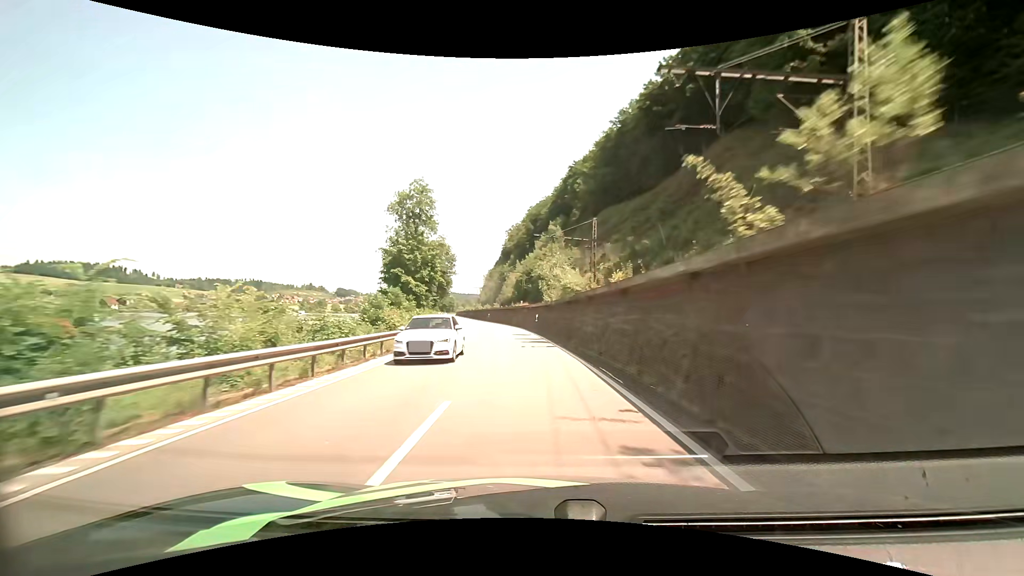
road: primary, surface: asphalt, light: Day
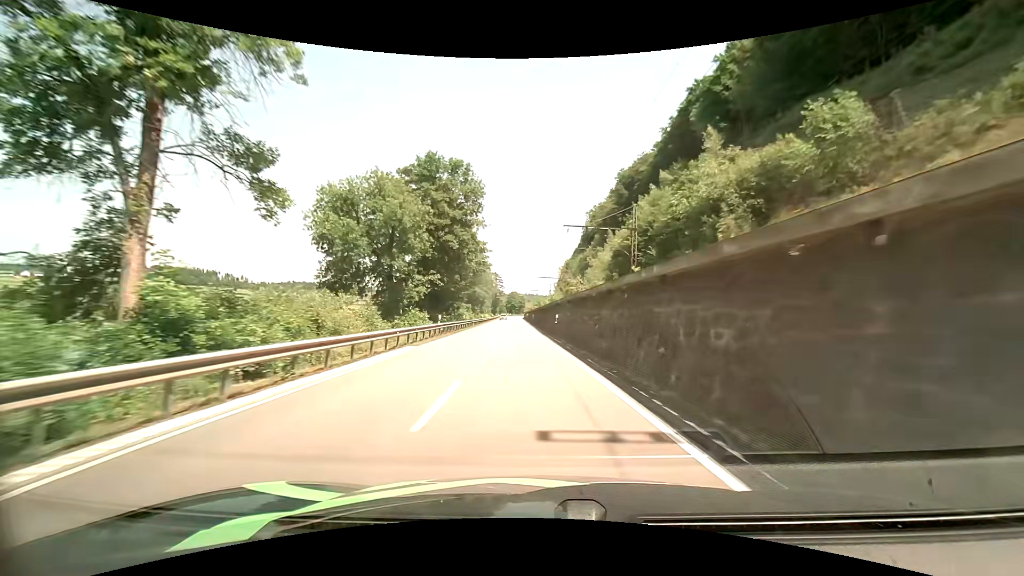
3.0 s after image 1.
(-4.6, +57.6) m; -9°
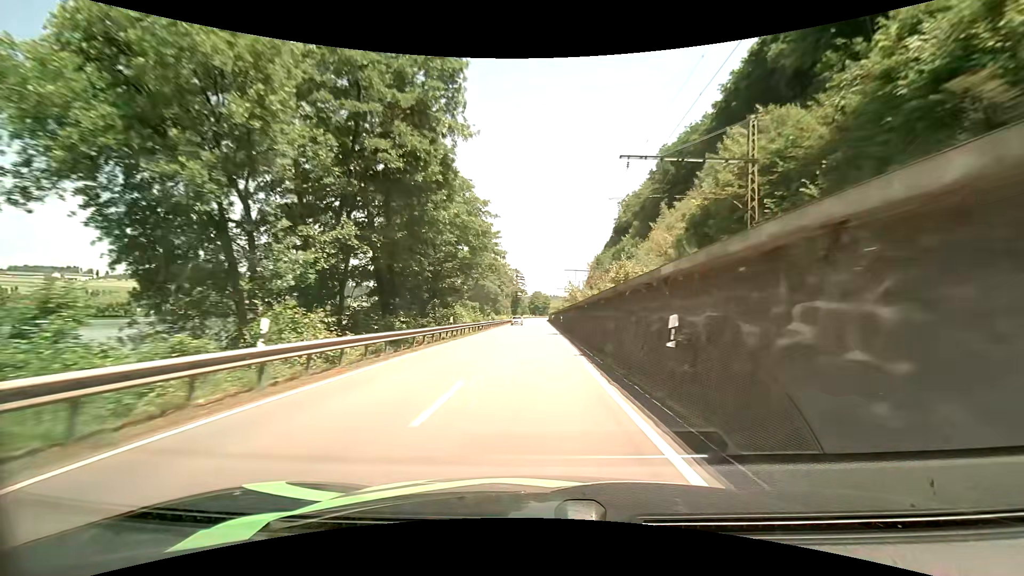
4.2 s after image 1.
(-0.6, +23.8) m; -3°
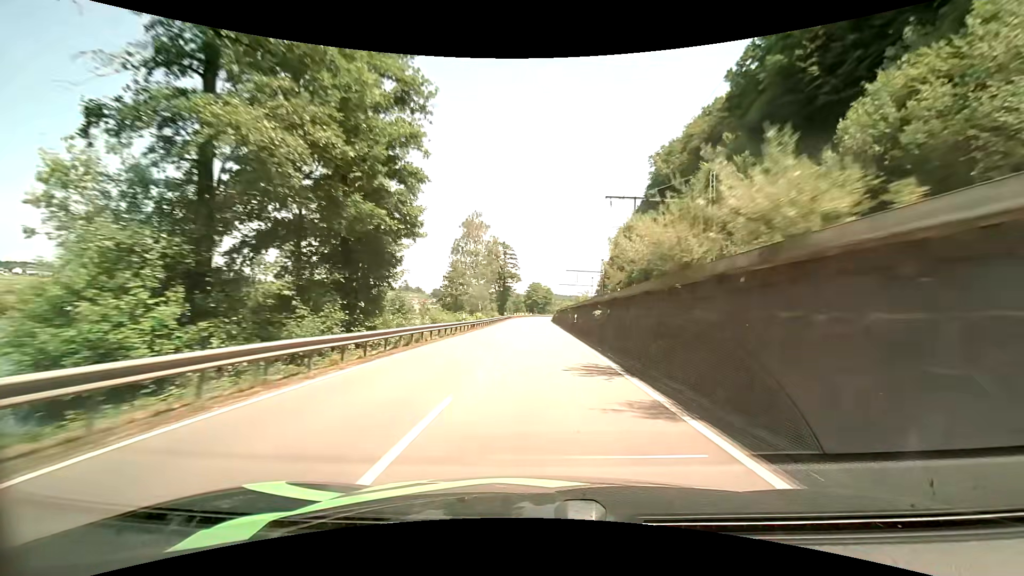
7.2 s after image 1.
(-0.2, +62.1) m; 0°
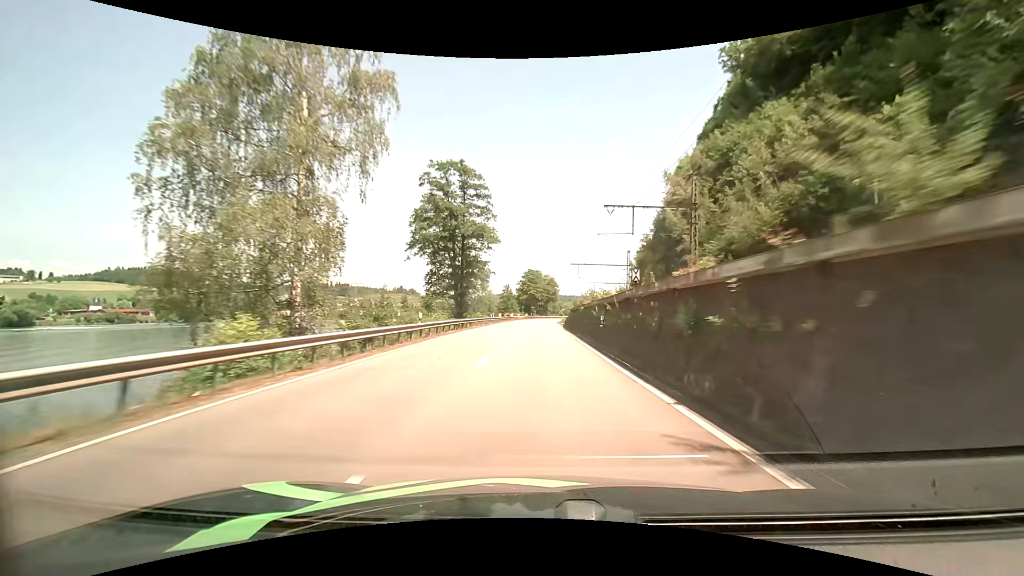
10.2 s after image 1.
(+0.3, +63.4) m; 0°
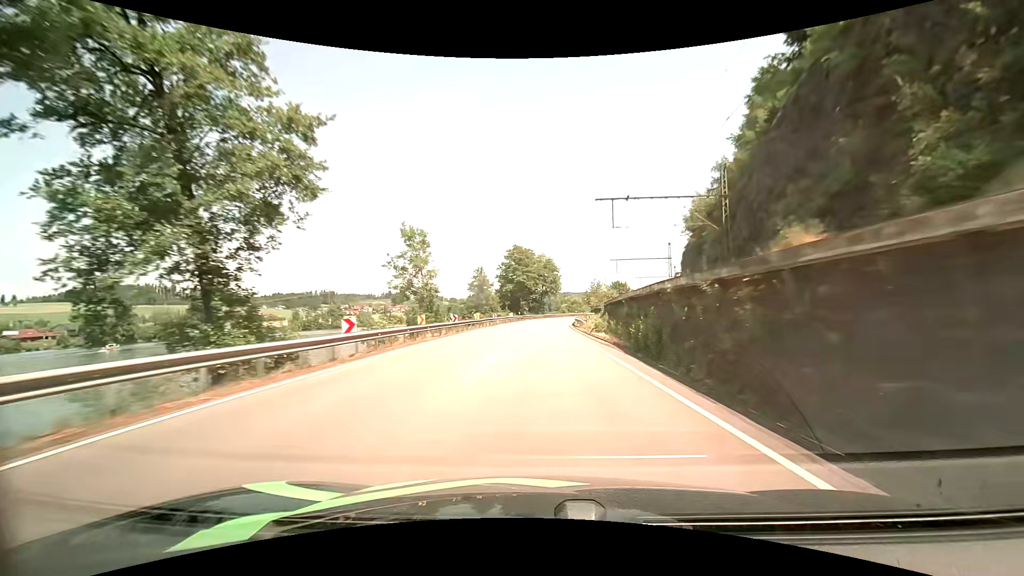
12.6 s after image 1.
(+0.1, +49.5) m; +1°
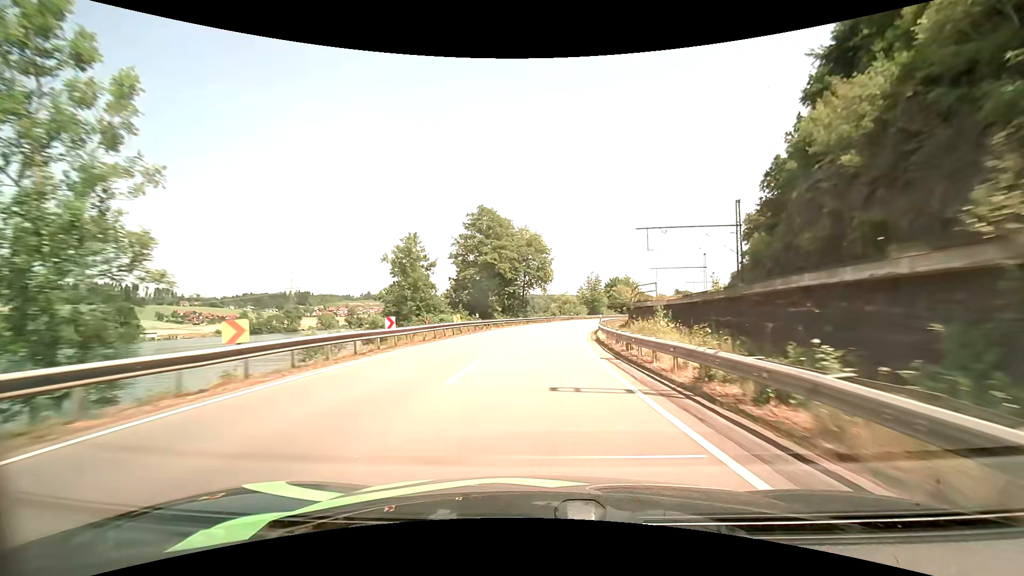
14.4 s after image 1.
(+0.5, +36.3) m; +2°
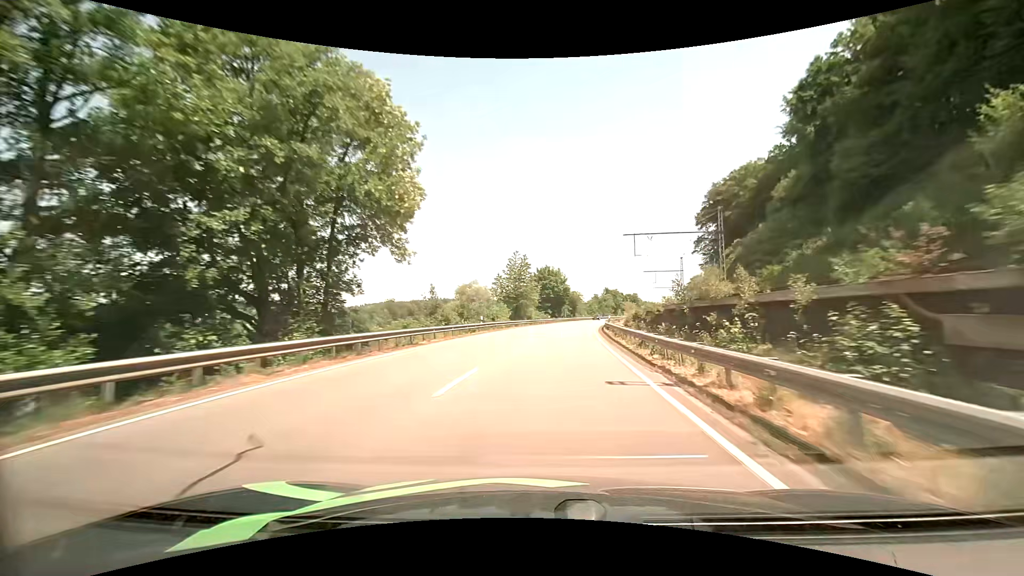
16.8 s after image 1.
(+3.2, +48.4) m; +9°
(0, +10) (+1, +20) (+1, +30) (+2, +40) (+4, +50) (+5, +60) (+6, +70) (+8, +80) (+10, +89) (+11, +99) m
